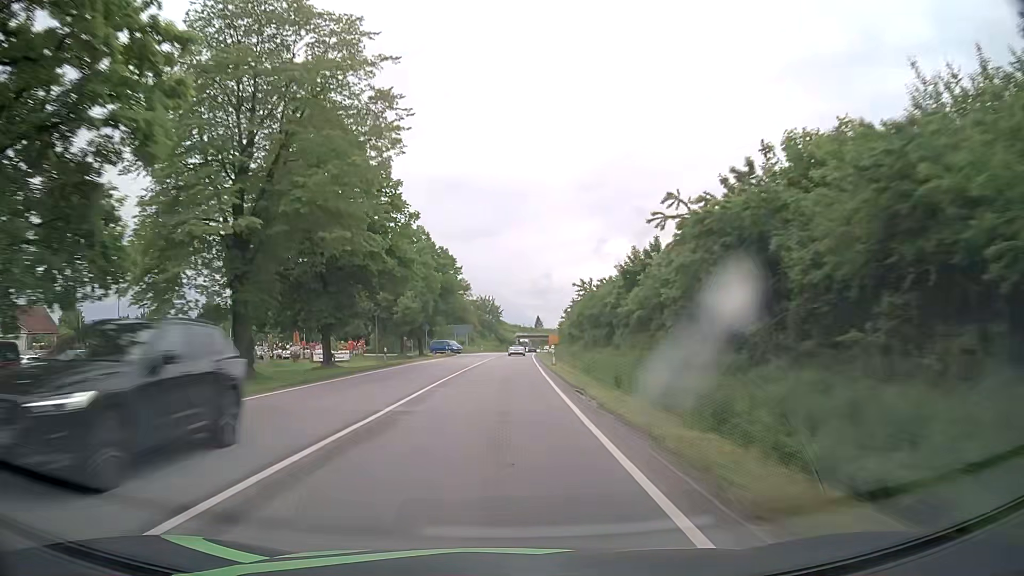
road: primary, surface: asphalt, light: Day
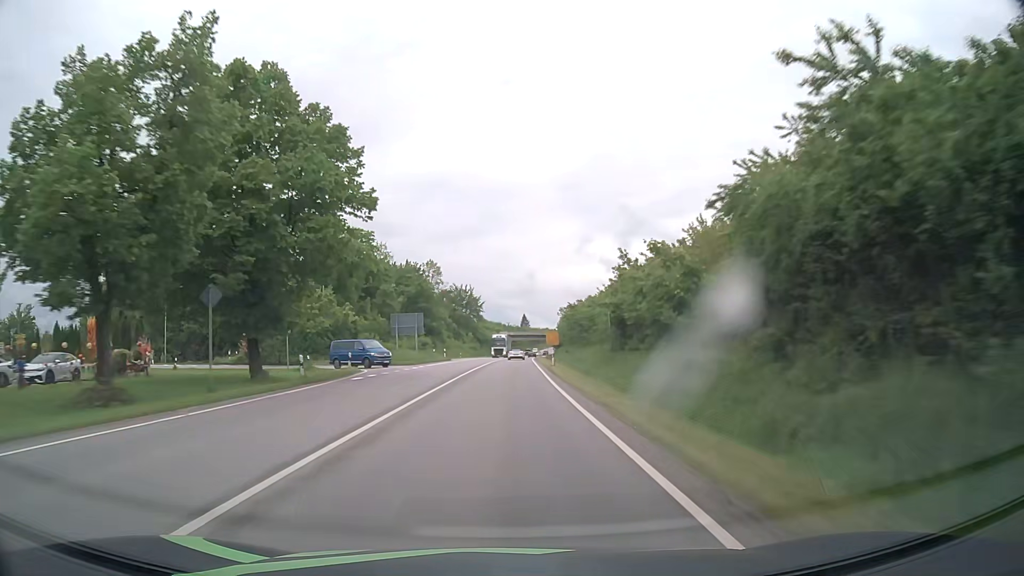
(+0.8, +47.4) m; +2°
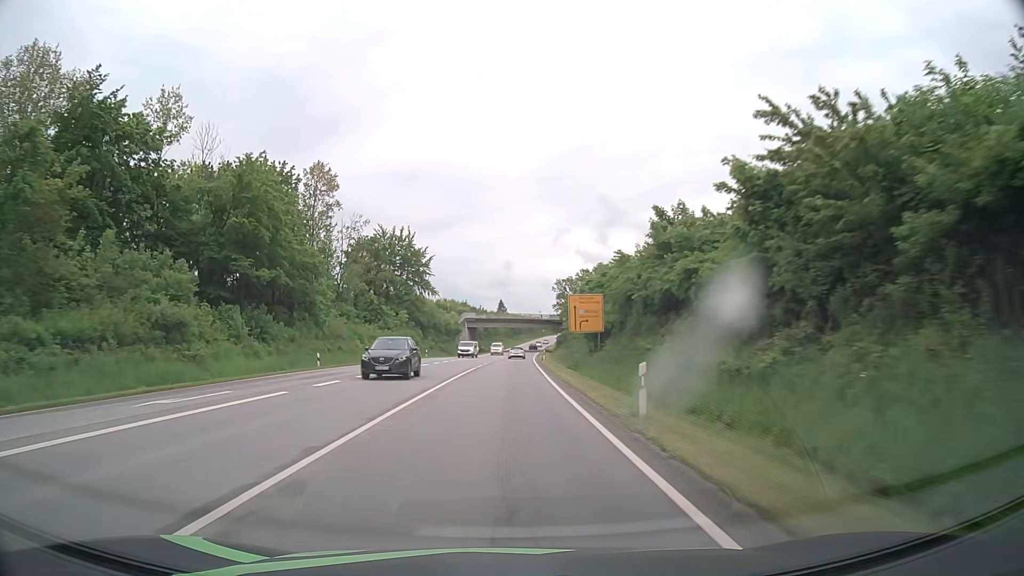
(+1.3, +79.2) m; +2°
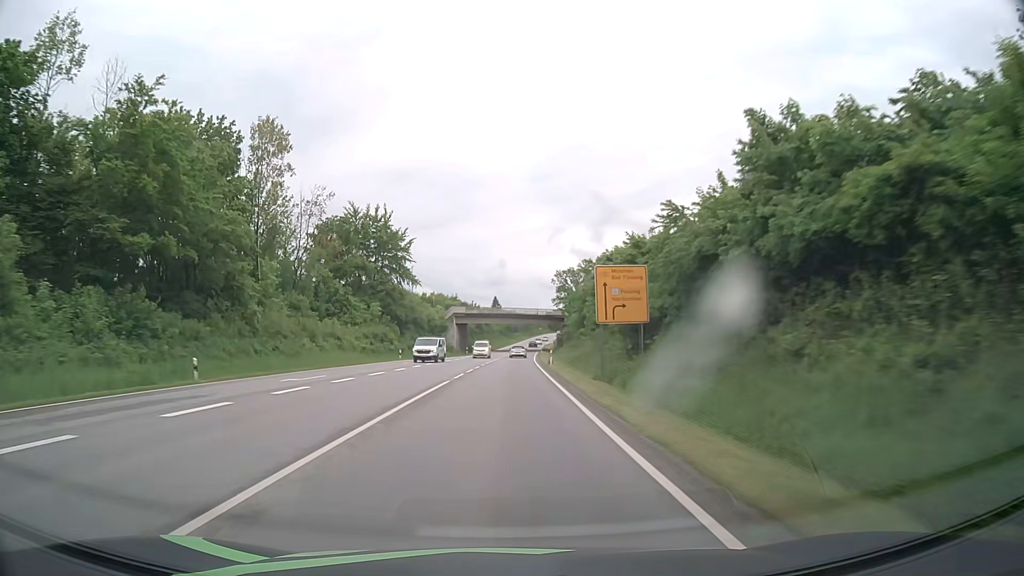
(+0.1, +15.9) m; +1°
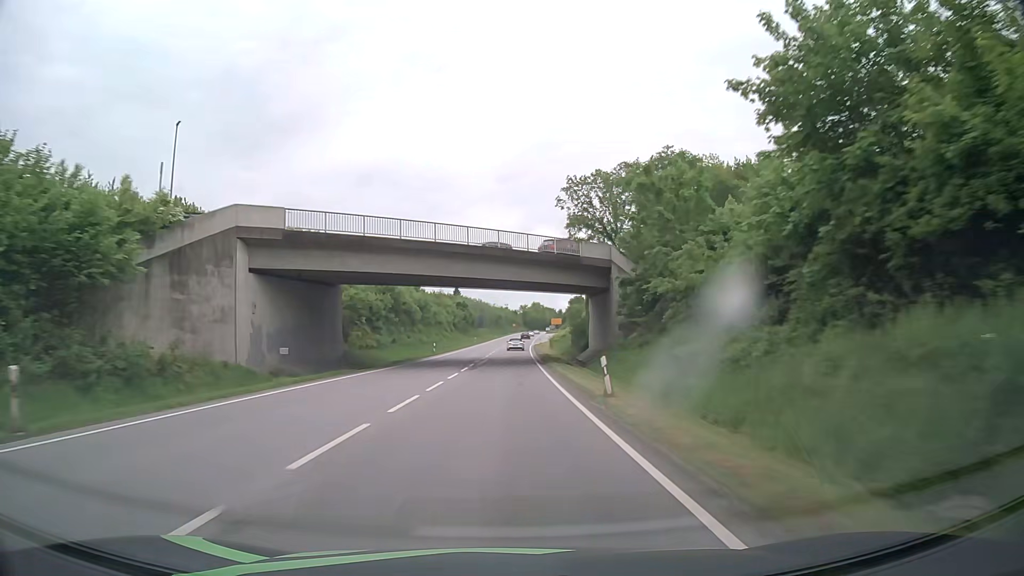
(+1.6, +79.5) m; +3°
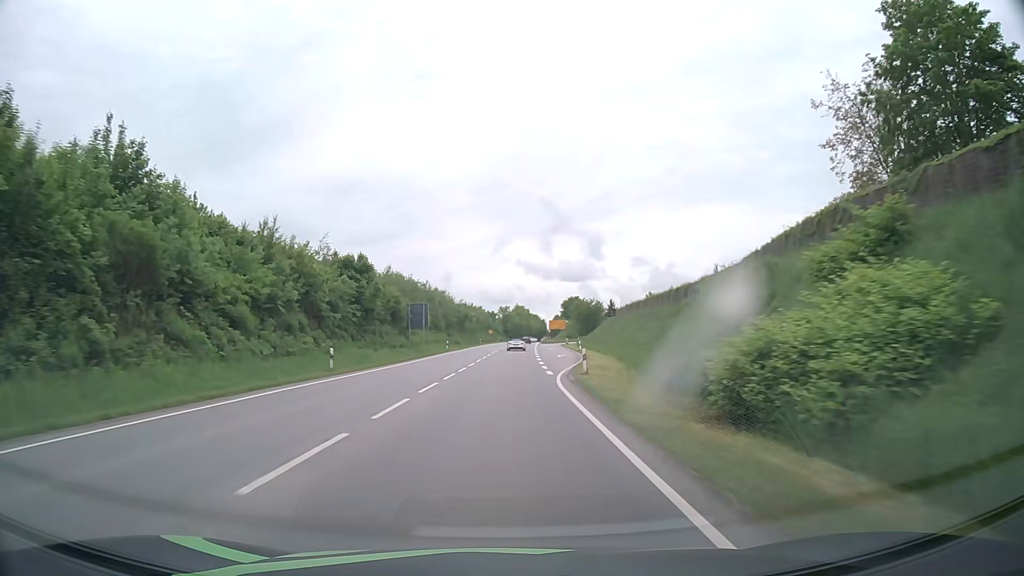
(+1.1, +79.0) m; +2°
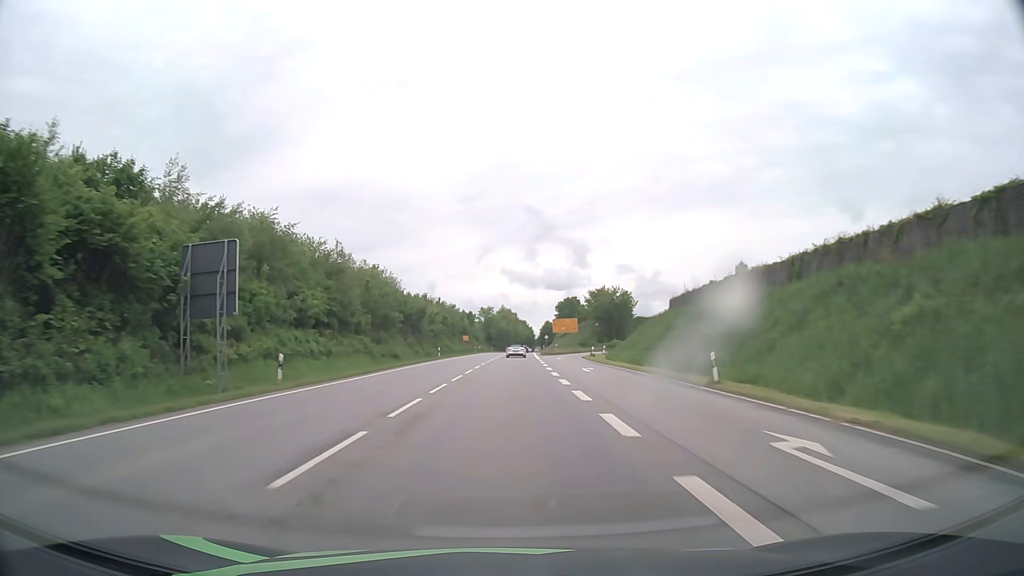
(+0.3, +47.1) m; +1°
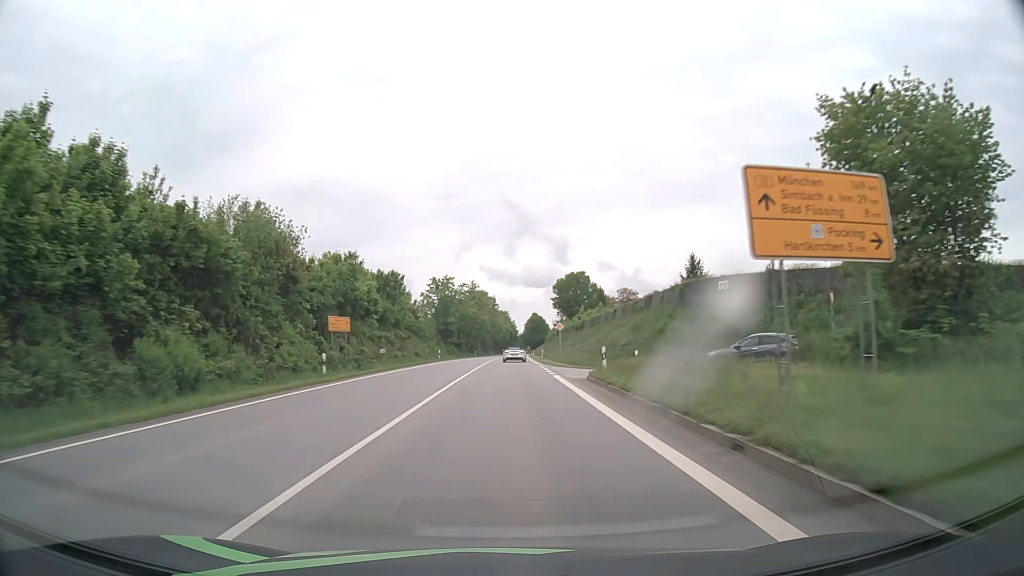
(+1.4, +76.7) m; +2°
(0, +10) (0, +20) (0, +30) (0, +40) (0, +50) (+1, +60) (+1, +70) (+1, +80) (+1, +90) (+1, +100) m
